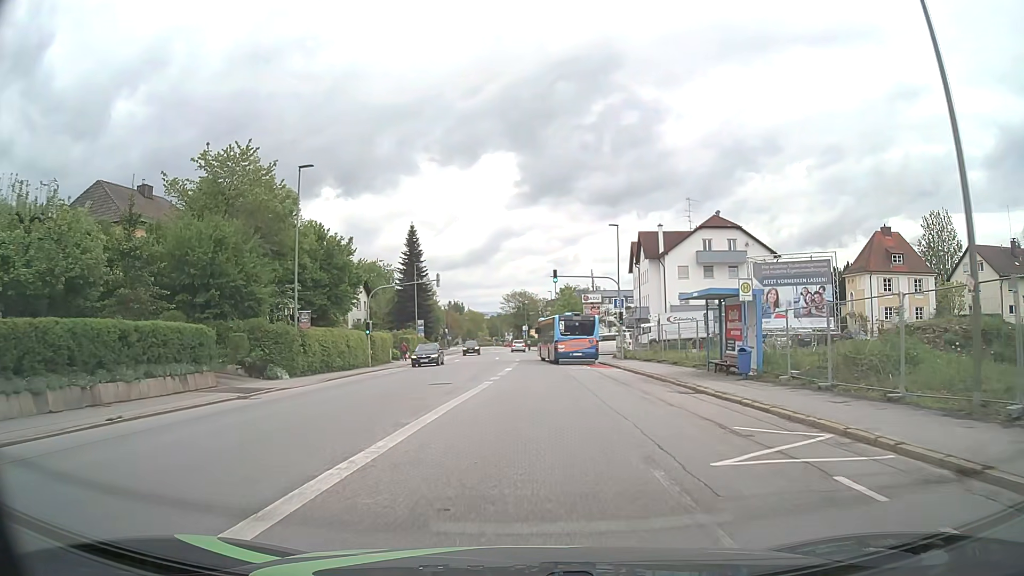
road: tertiary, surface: asphalt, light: Day
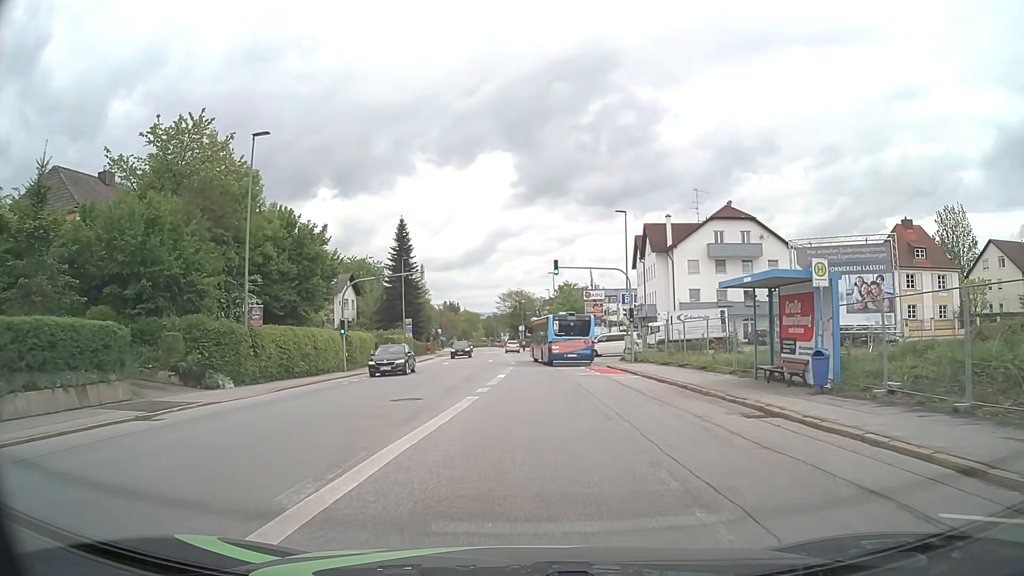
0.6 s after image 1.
(0.0, +5.8) m; 0°
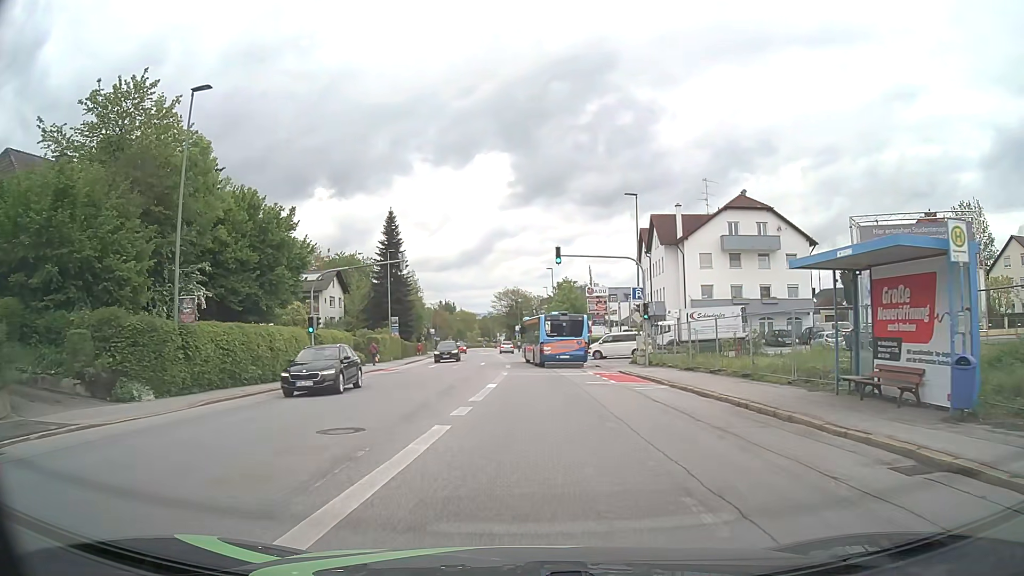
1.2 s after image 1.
(0.0, +5.7) m; +1°
(0, +10) (0, +20) (0, +30) (0, +40) (0, +50) (0, +60) (-1, +70) (-1, +80) (-2, +90) (-2, +100) m
